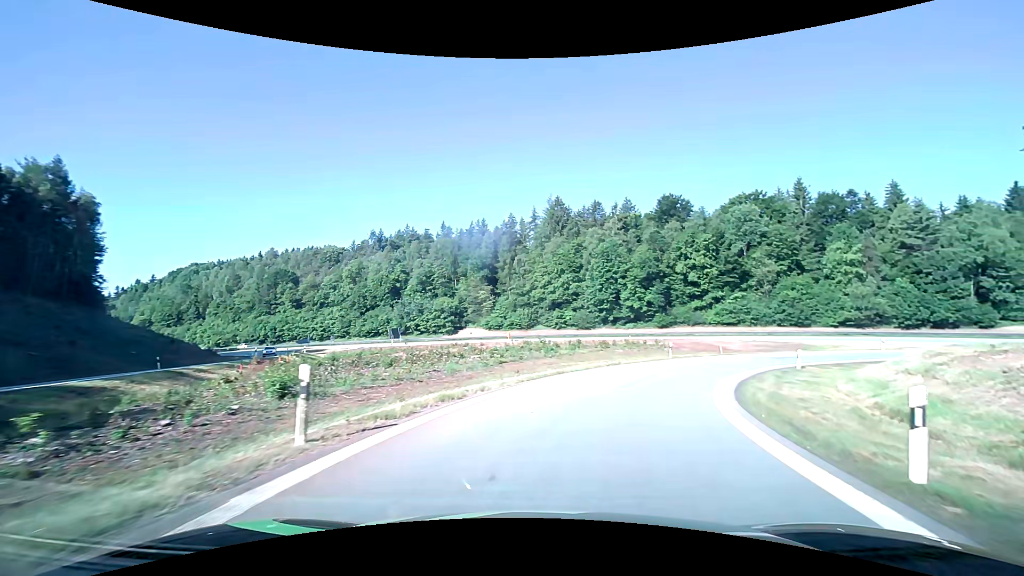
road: motorway_link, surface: asphalt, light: Day
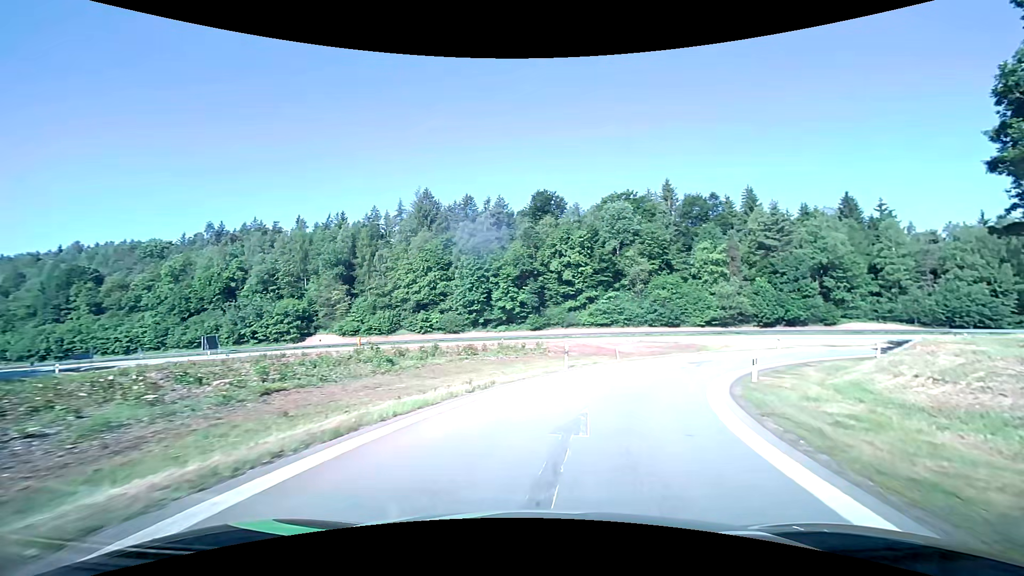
(+1.5, +12.0) m; +15°
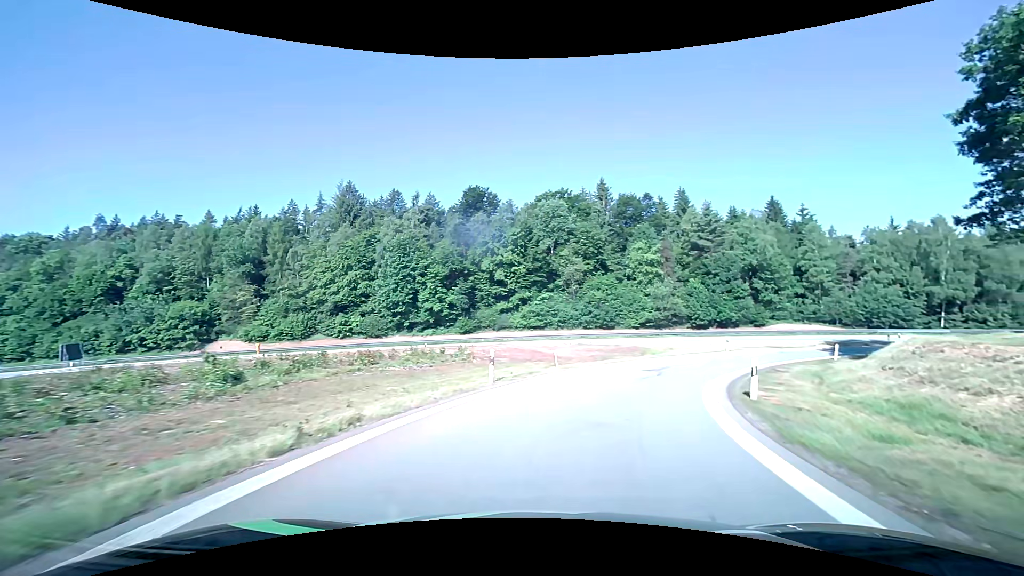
(+0.4, +6.3) m; +8°
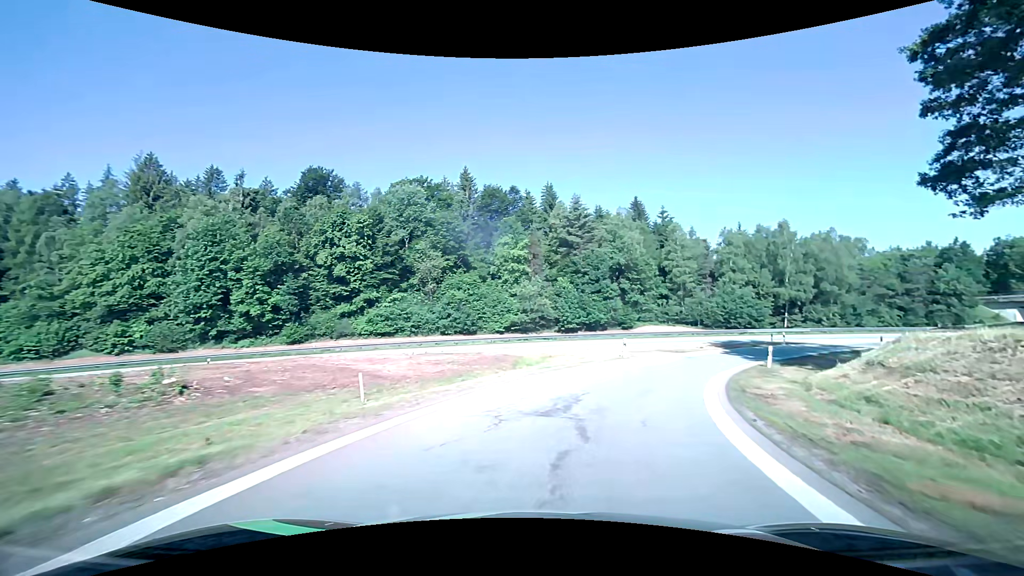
(+1.8, +12.8) m; +16°
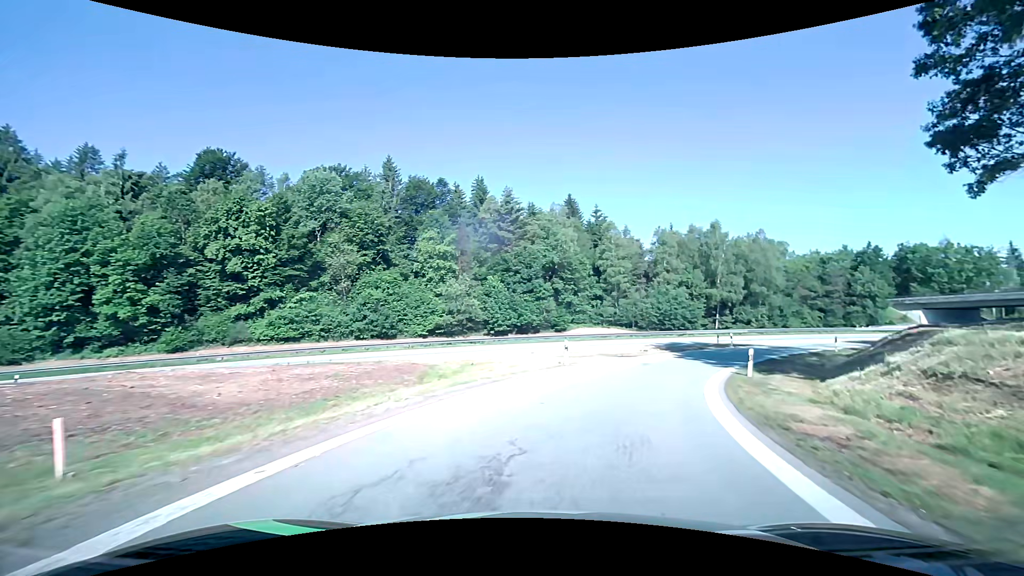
(+0.5, +6.7) m; +8°
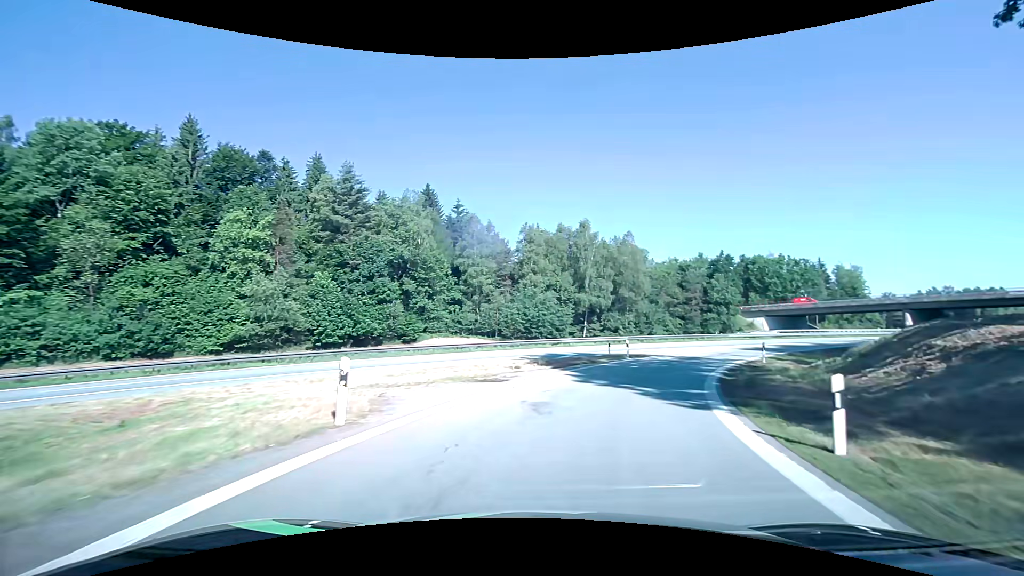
(+1.8, +13.5) m; +16°
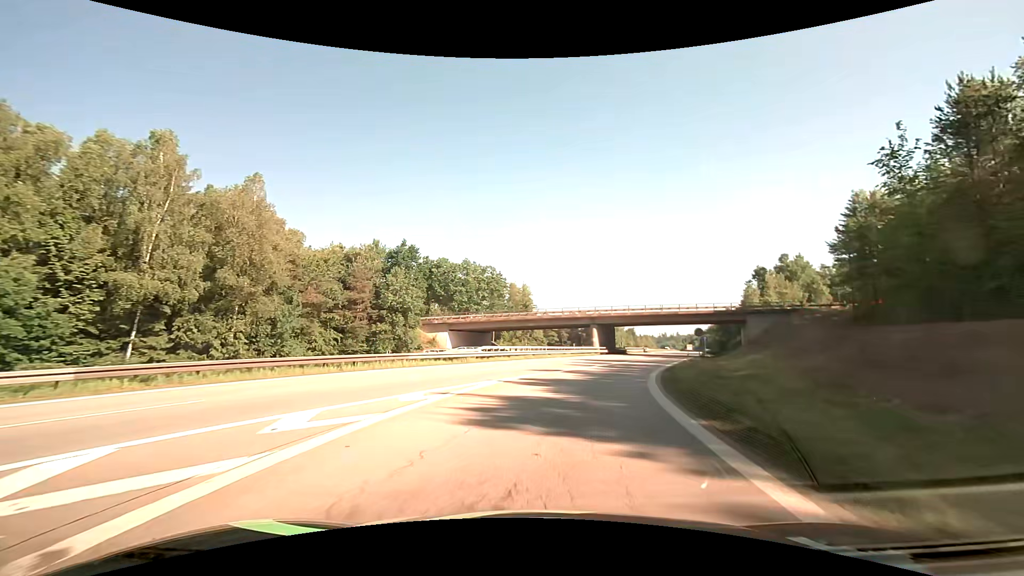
(+10.8, +32.4) m; +36°
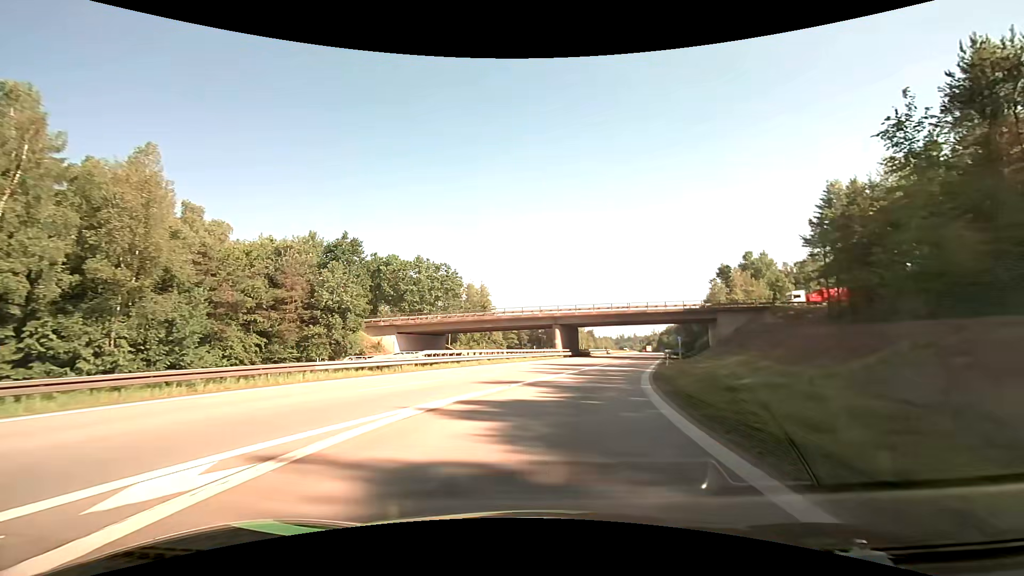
(+0.3, +7.0) m; +5°
(+1, +10) (+2, +20) (+4, +30) (+7, +39) (+9, +49) (+12, +59) (+14, +68) (+17, +78) (+19, +88) (+22, +97) m
